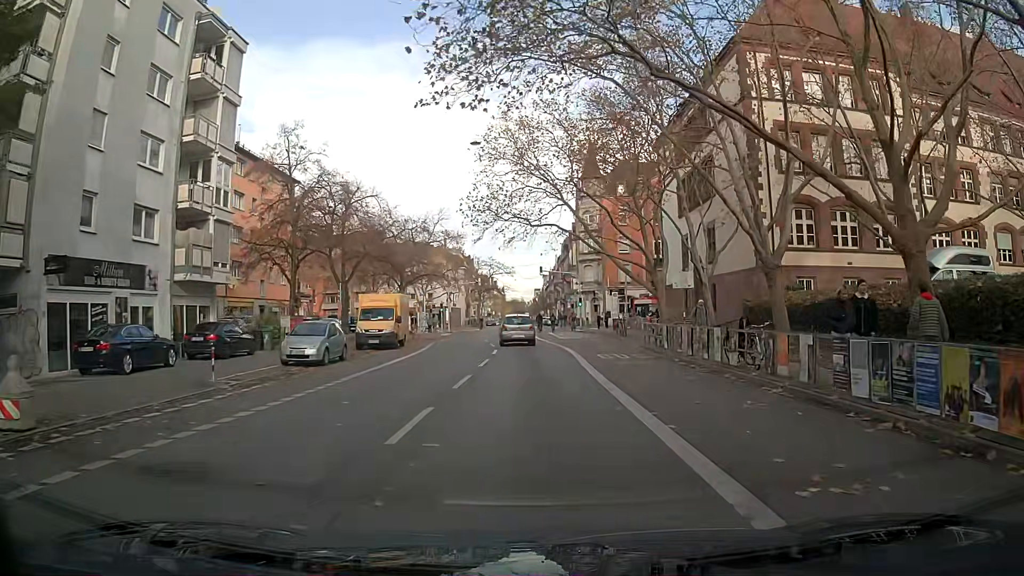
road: secondary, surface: asphalt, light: Day
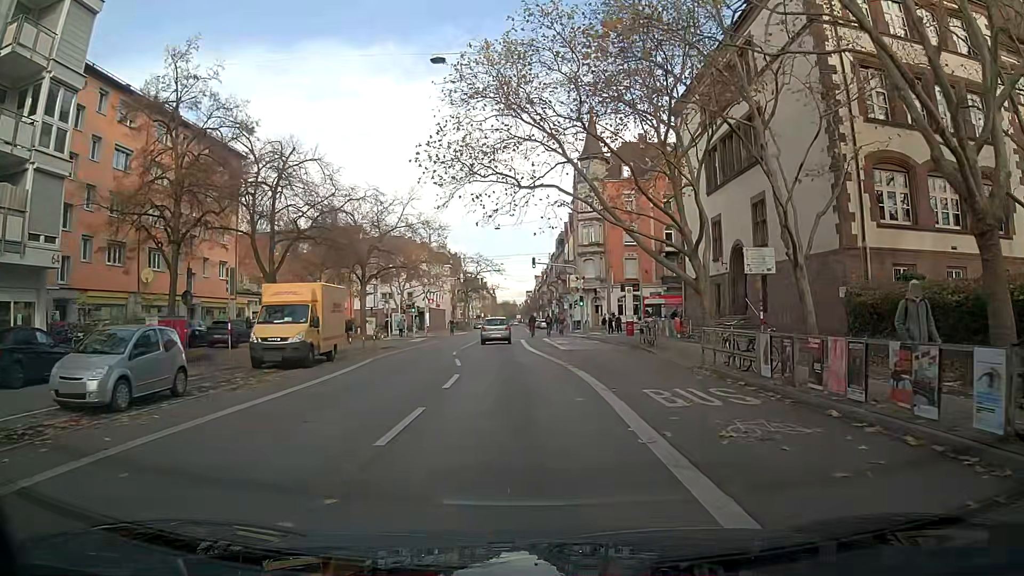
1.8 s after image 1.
(+0.2, +12.0) m; +2°
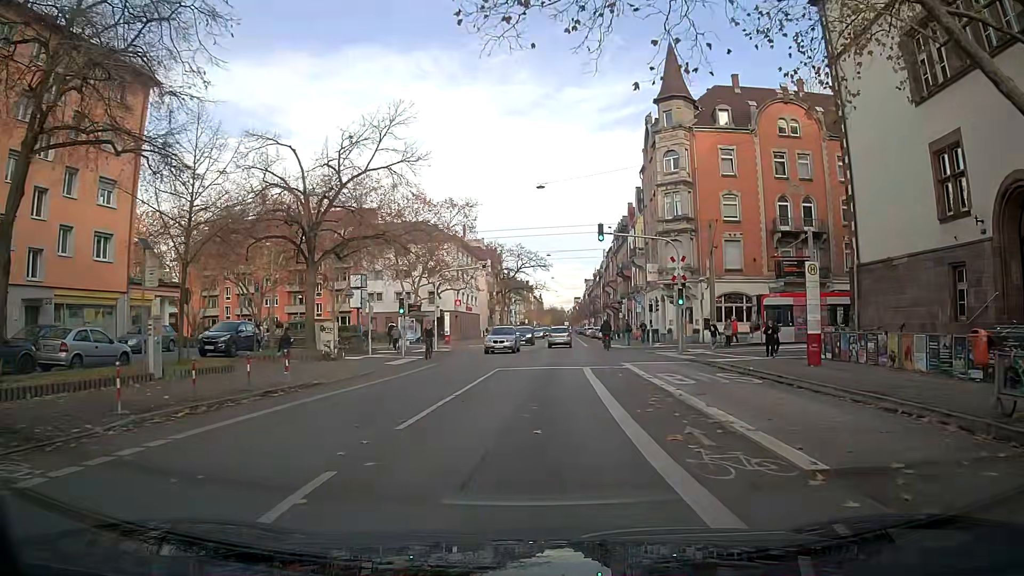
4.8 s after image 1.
(-0.7, +22.4) m; -3°
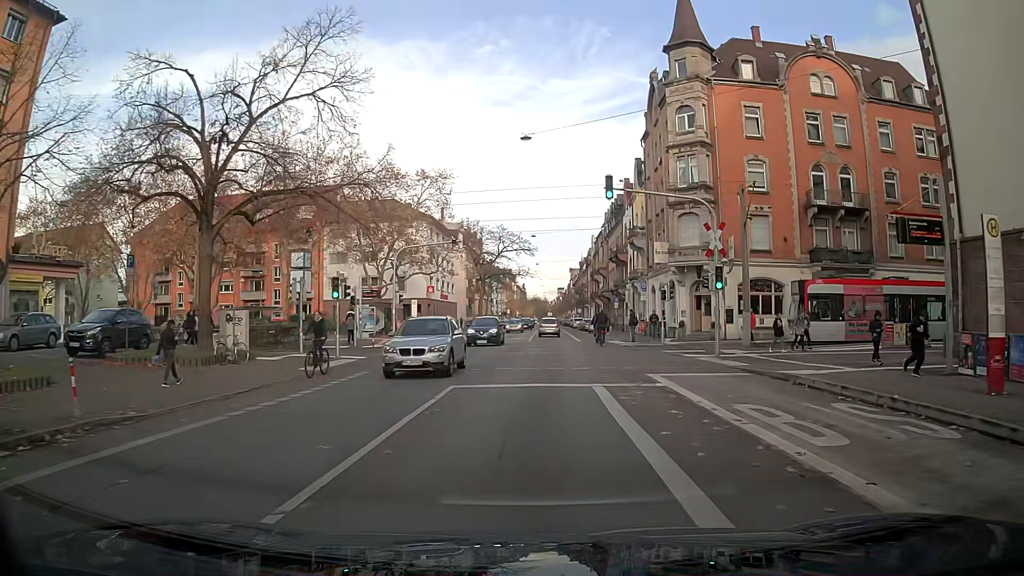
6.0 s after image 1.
(+0.1, +9.3) m; +1°
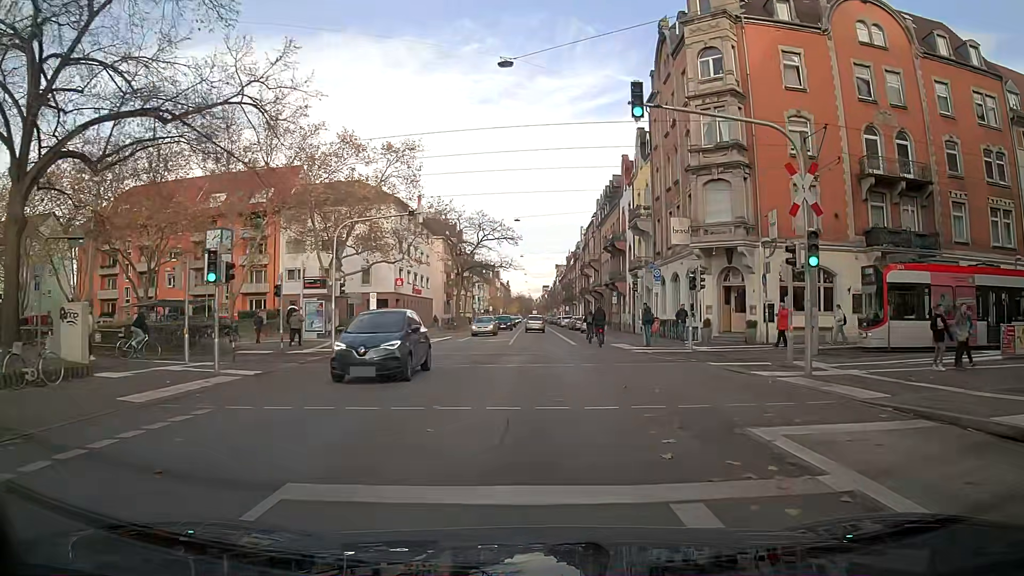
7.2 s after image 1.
(+0.1, +9.4) m; +1°
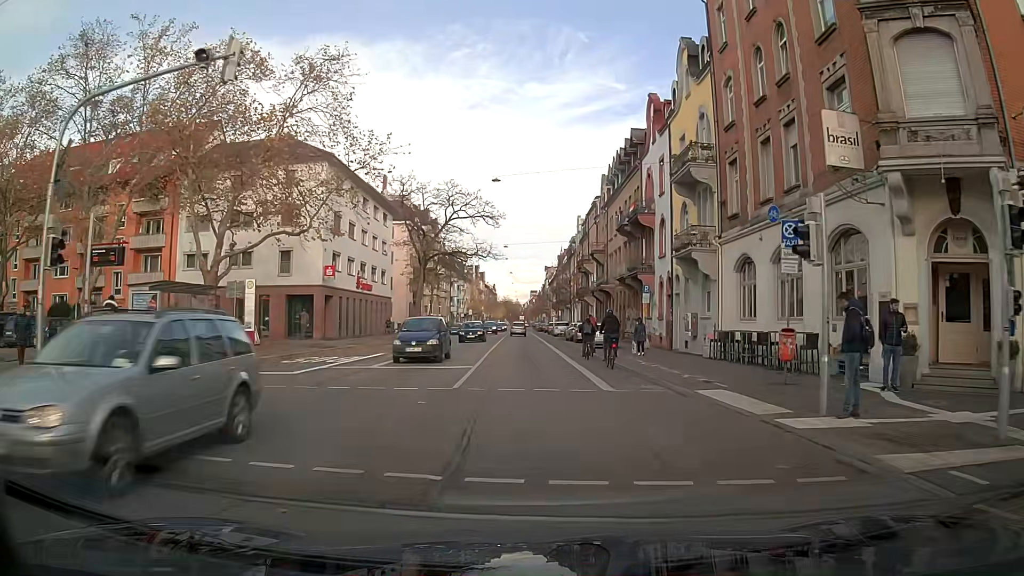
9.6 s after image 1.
(+0.2, +18.9) m; 0°
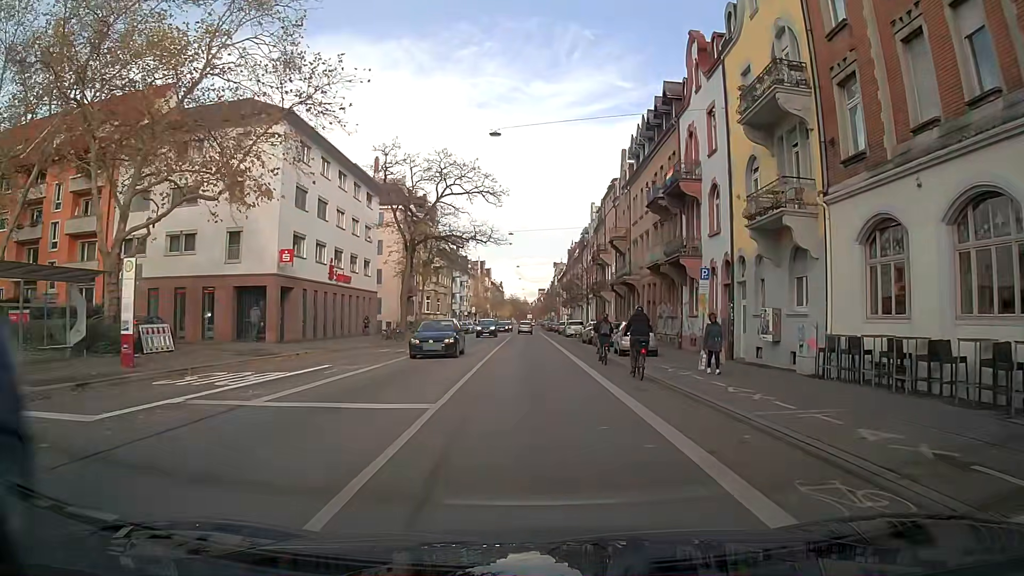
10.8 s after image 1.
(0.0, +9.7) m; 0°
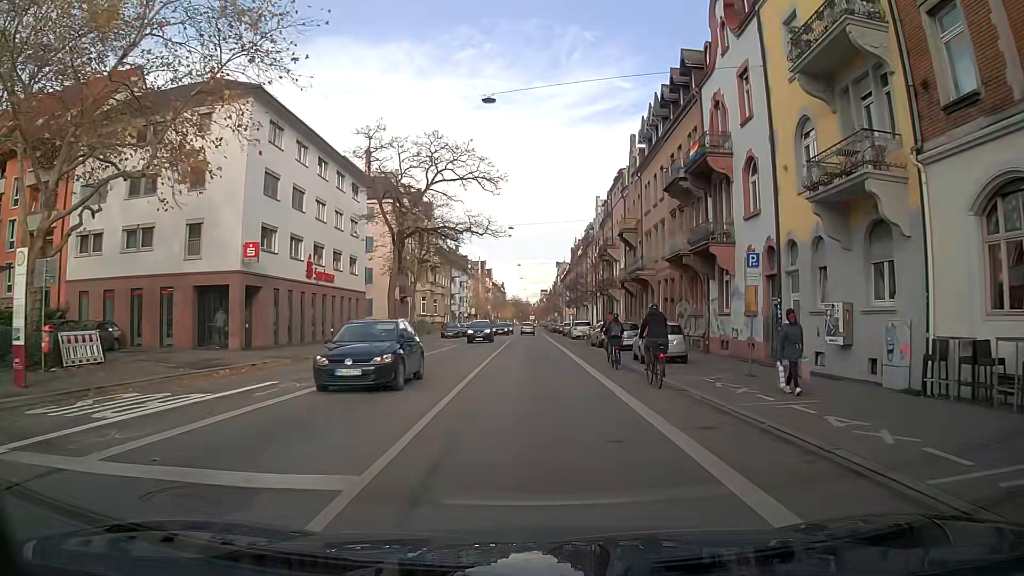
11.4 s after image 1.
(0.0, +5.0) m; 0°
(0, +10) (0, +20) (0, +30) (0, +40) (0, +50) (0, +60) (0, +70) (-1, +80) (-1, +90) (-1, +100) m
